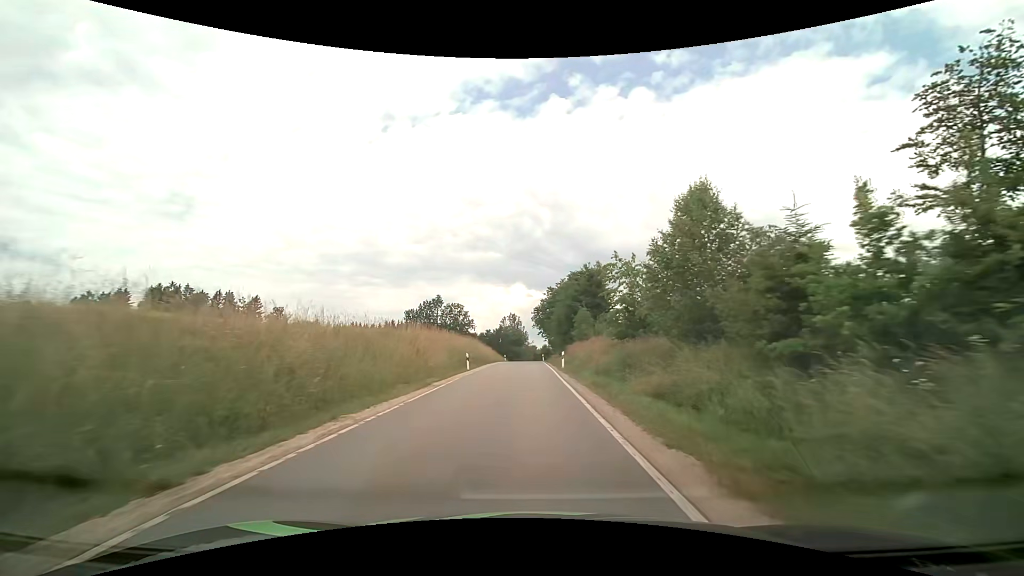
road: tertiary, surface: asphalt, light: Day
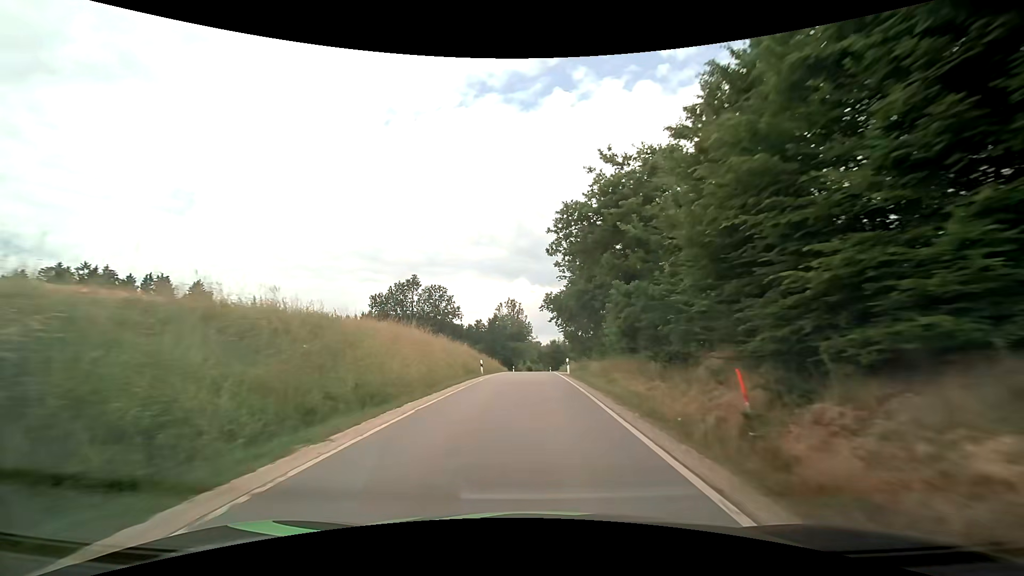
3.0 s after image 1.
(-0.5, +43.0) m; -1°
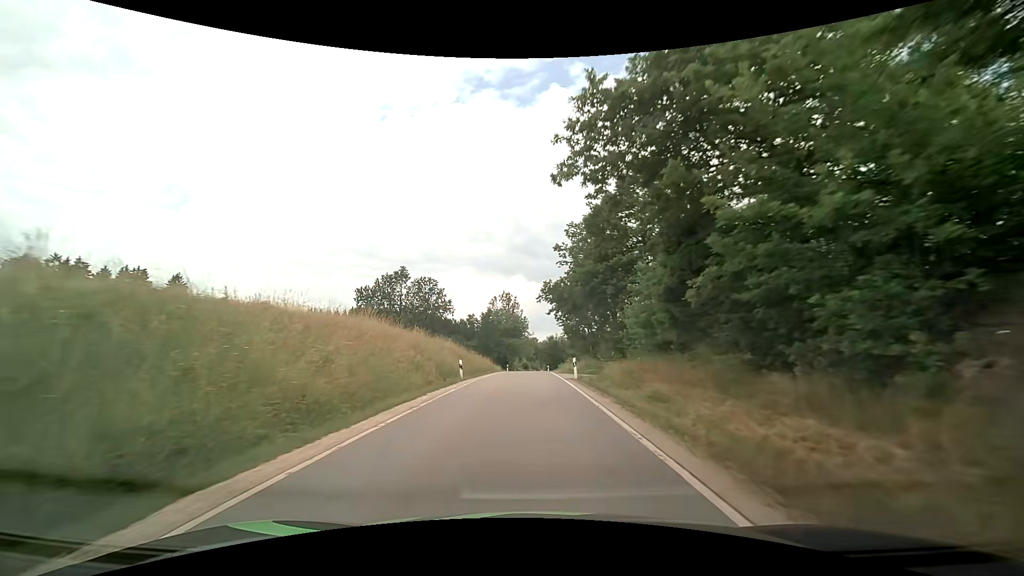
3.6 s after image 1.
(0.0, +8.3) m; +1°
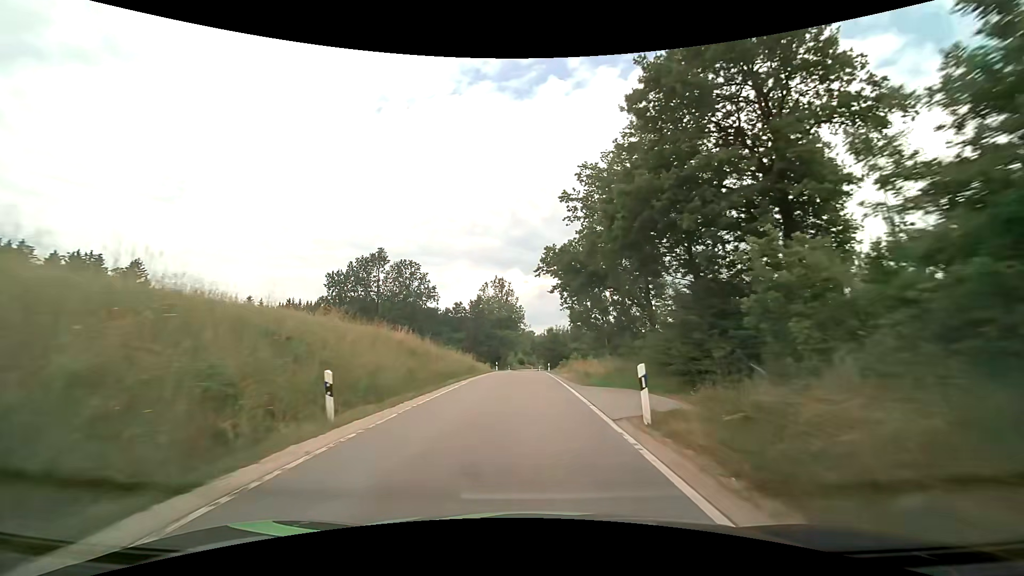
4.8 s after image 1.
(0.0, +16.4) m; 0°
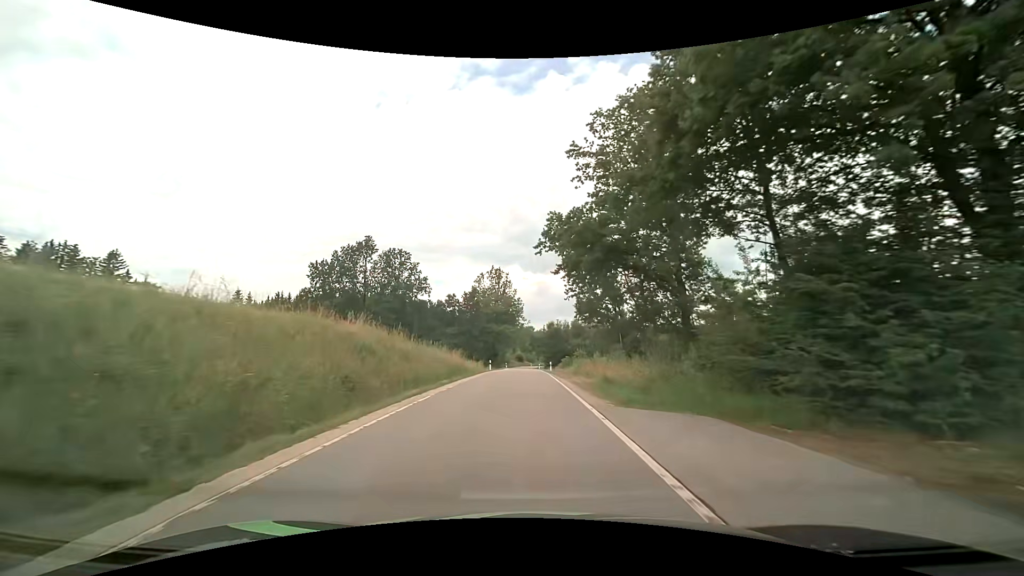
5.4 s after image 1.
(0.0, +8.1) m; 0°
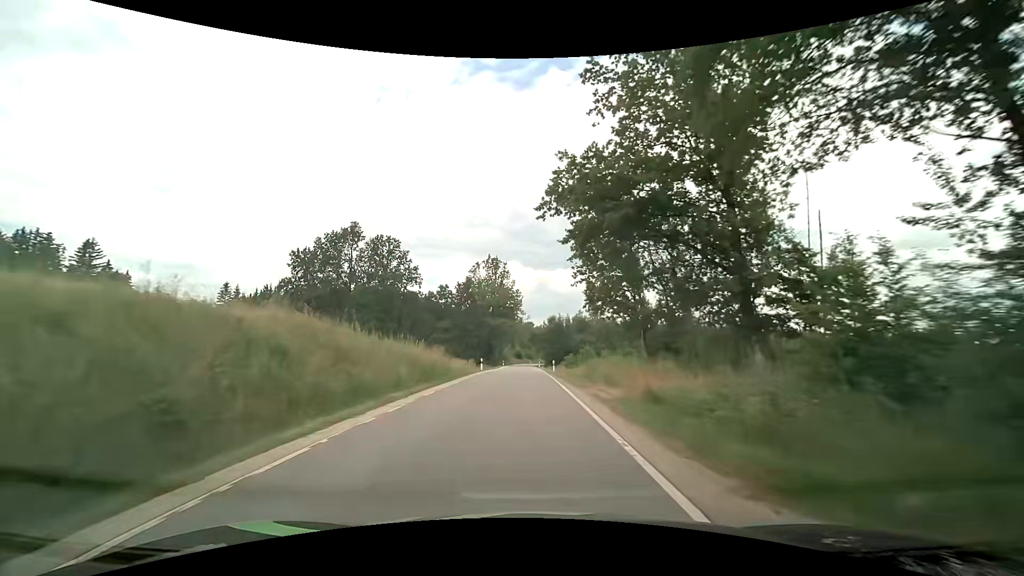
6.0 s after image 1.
(0.0, +8.2) m; 0°
